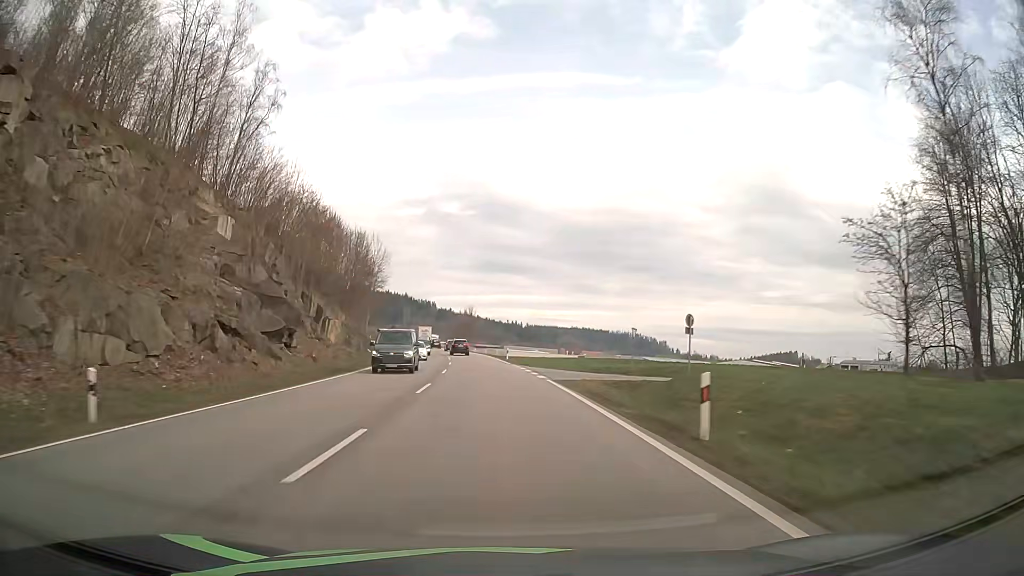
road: primary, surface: asphalt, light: Day
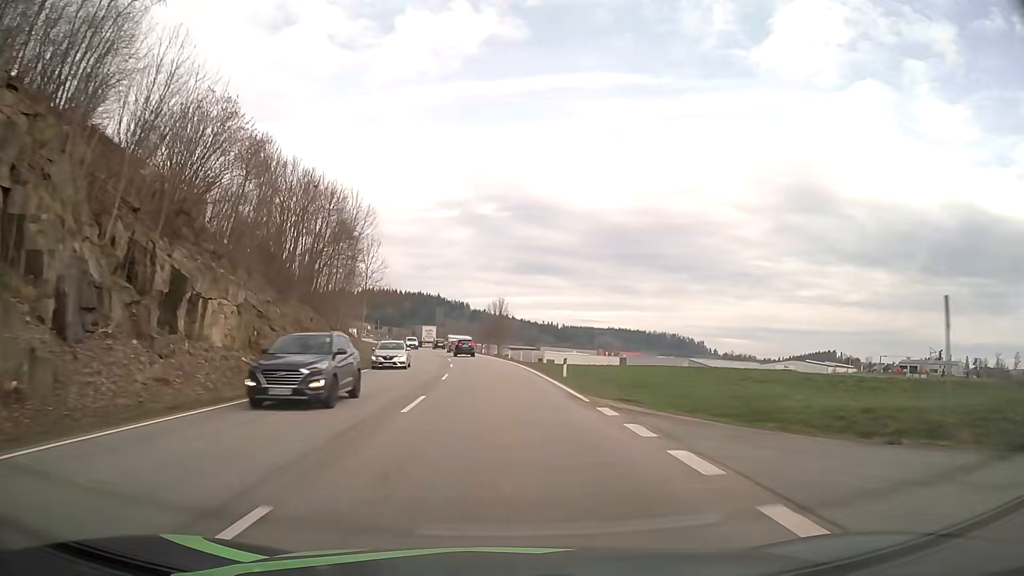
(-0.8, +29.3) m; -3°
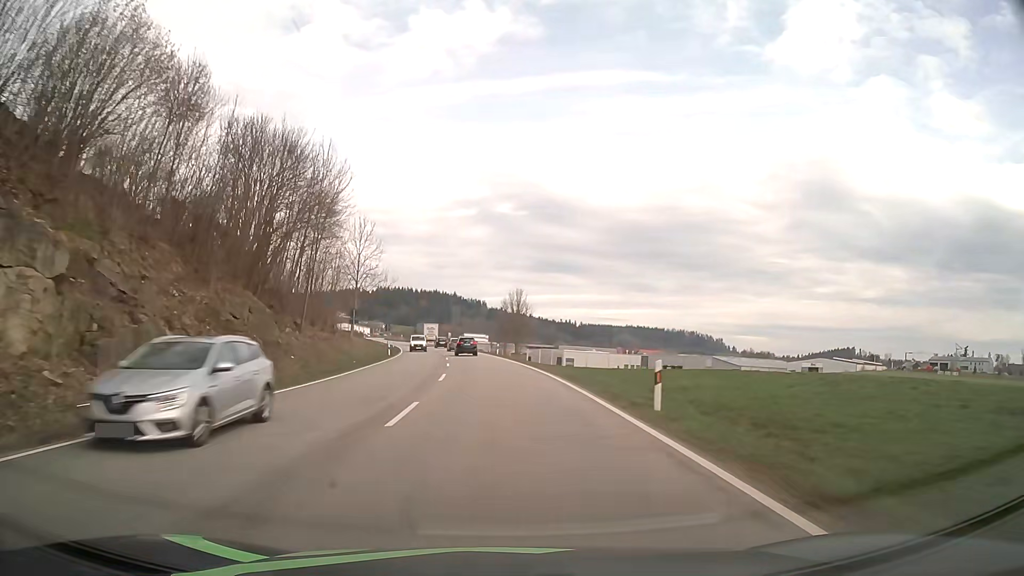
(-0.2, +14.6) m; -1°
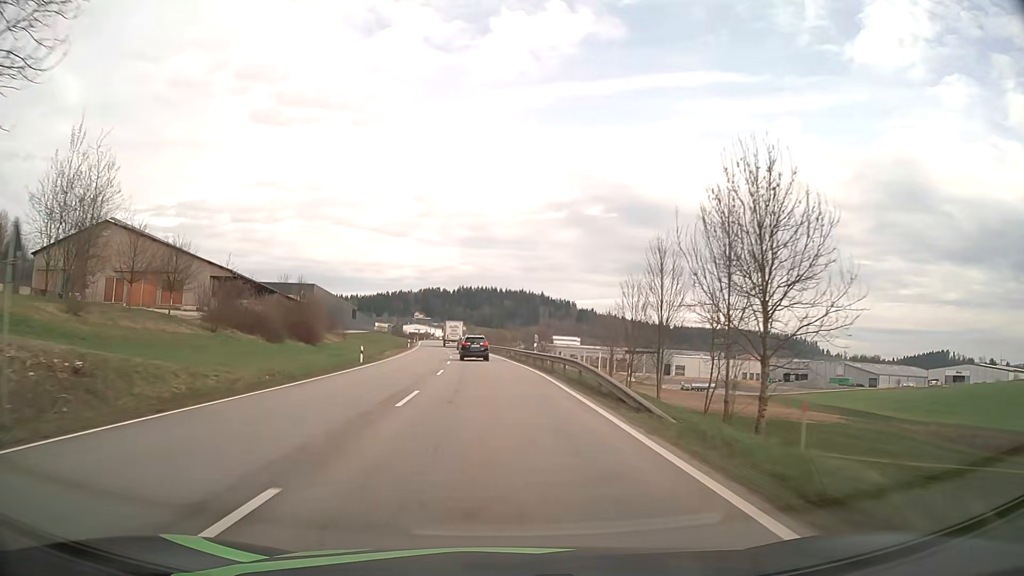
(-4.5, +68.1) m; -7°
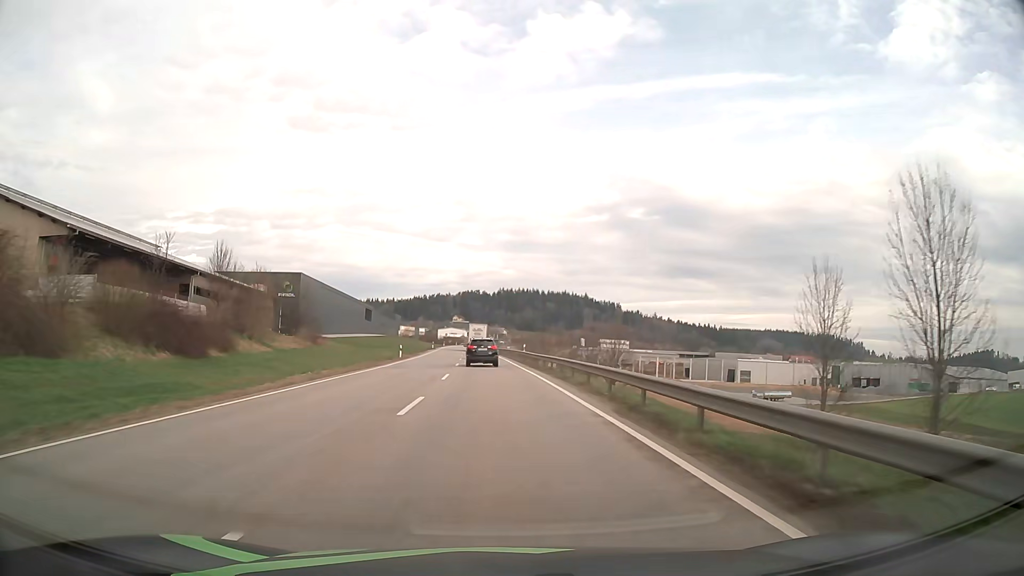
(-1.3, +36.9) m; -4°
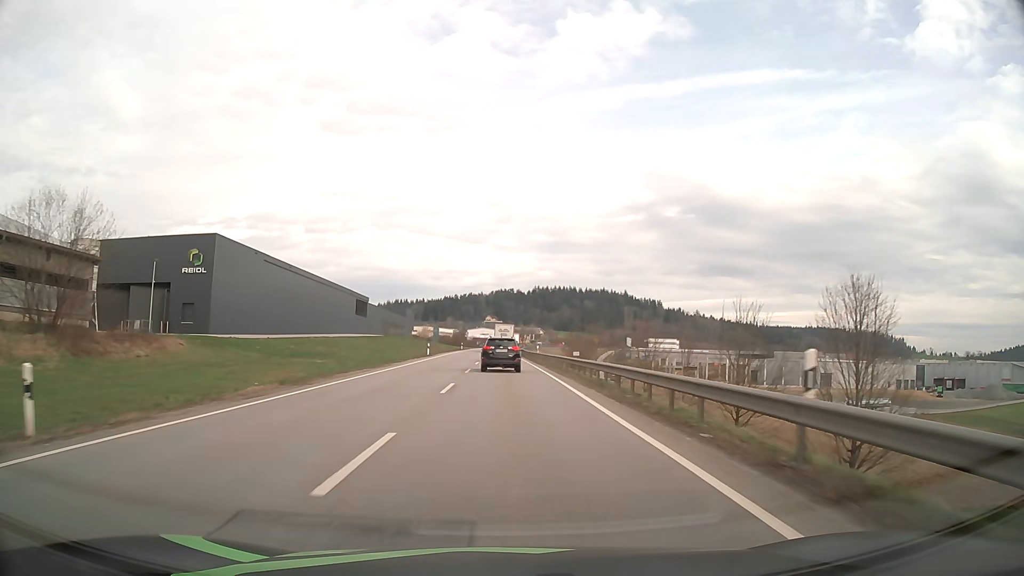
(-1.6, +47.0) m; -3°
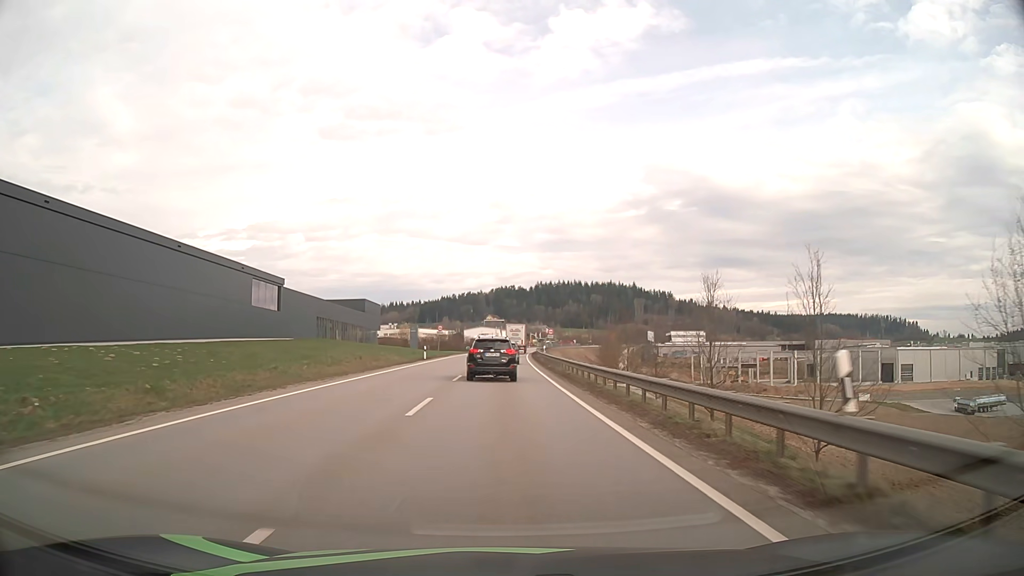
(-0.2, +53.4) m; 0°
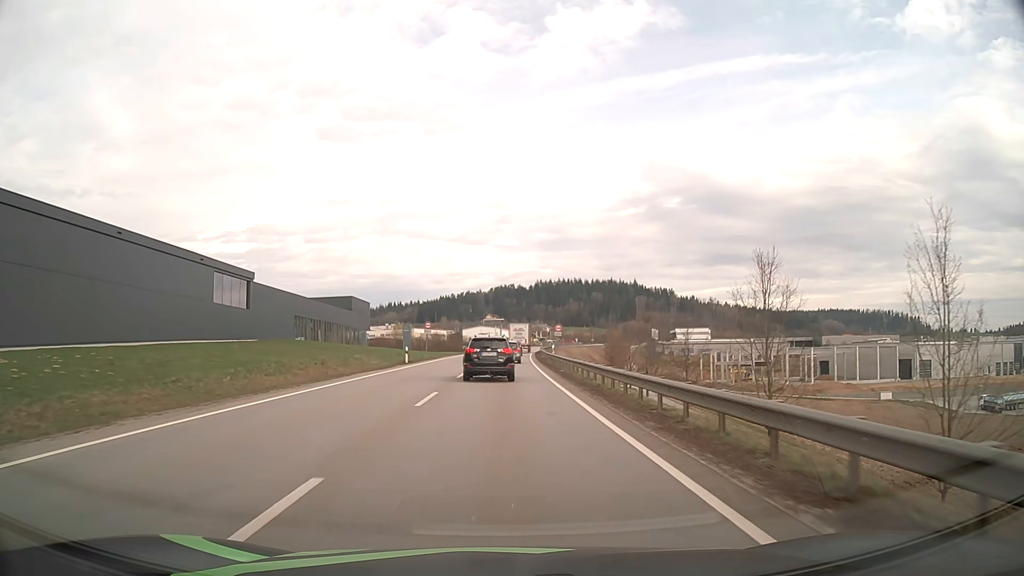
(0.0, +10.1) m; 0°
(0, +10) (0, +20) (0, +30) (0, +40) (0, +50) (0, +60) (+1, +70) (+1, +80) (+1, +90) (+2, +100) m
